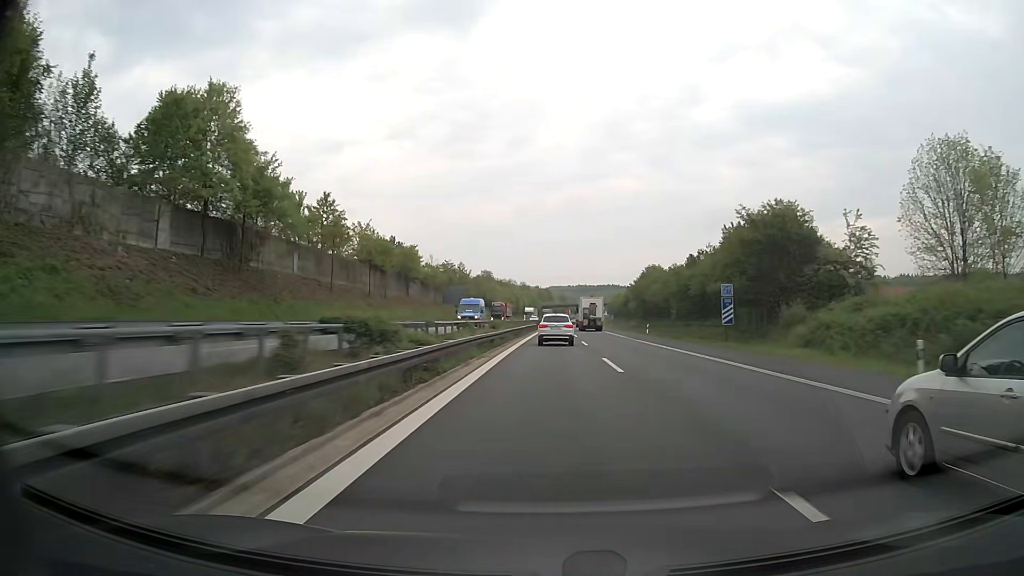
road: motorway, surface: asphalt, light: Day
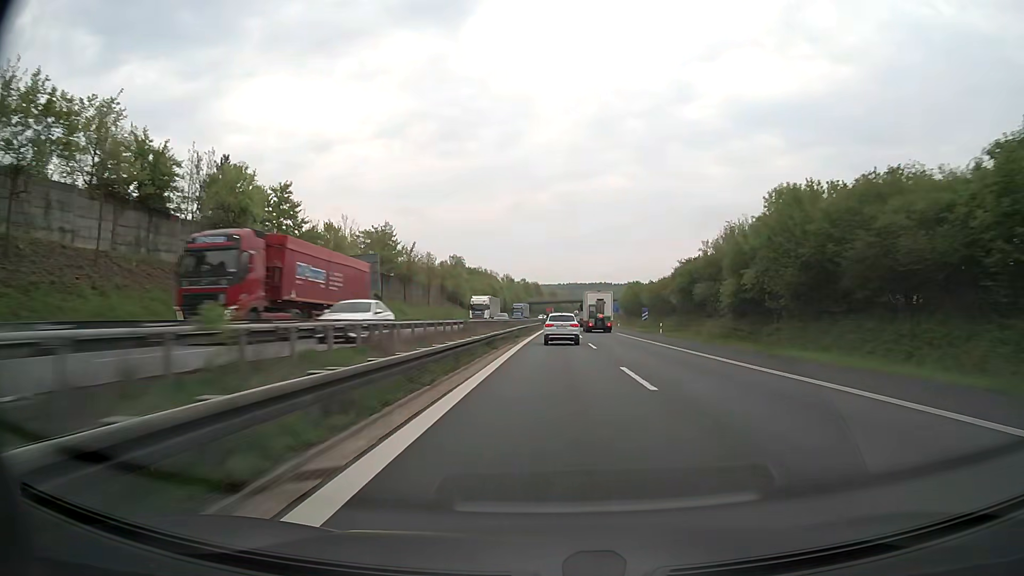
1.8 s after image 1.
(+0.2, +58.6) m; +1°
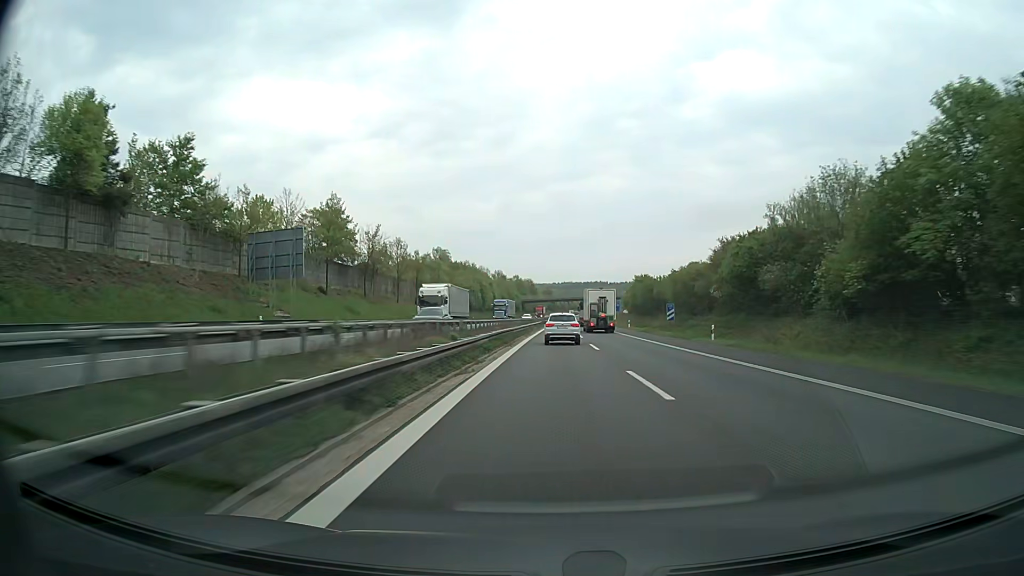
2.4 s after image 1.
(+0.1, +19.6) m; +1°
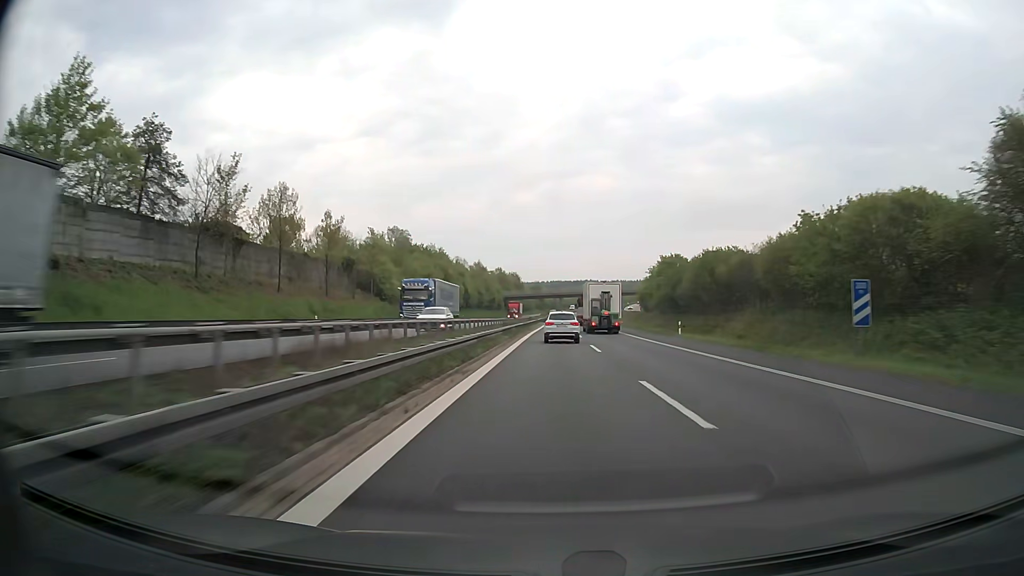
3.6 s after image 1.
(+0.3, +39.0) m; +1°
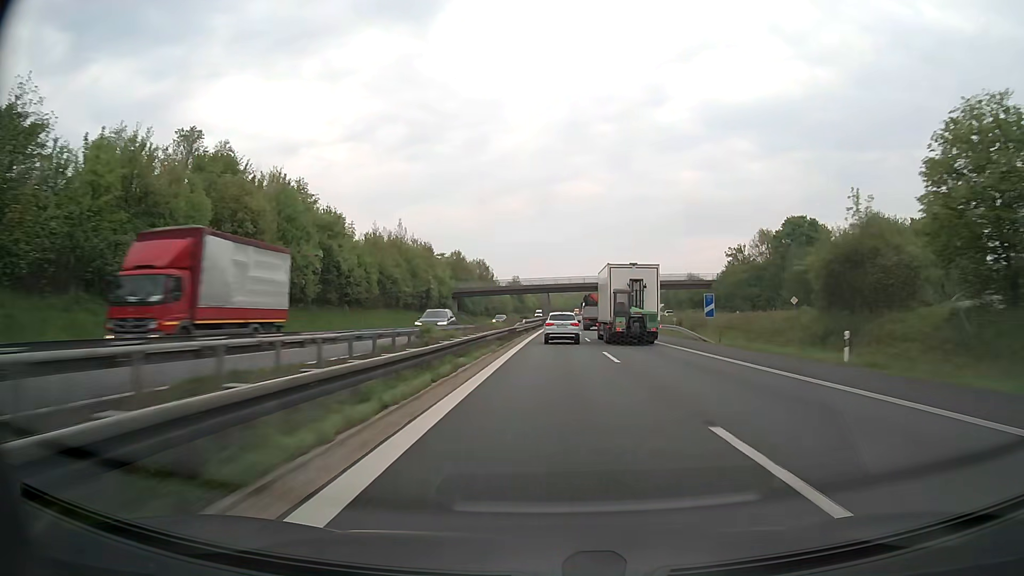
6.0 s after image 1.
(+0.8, +78.0) m; +1°
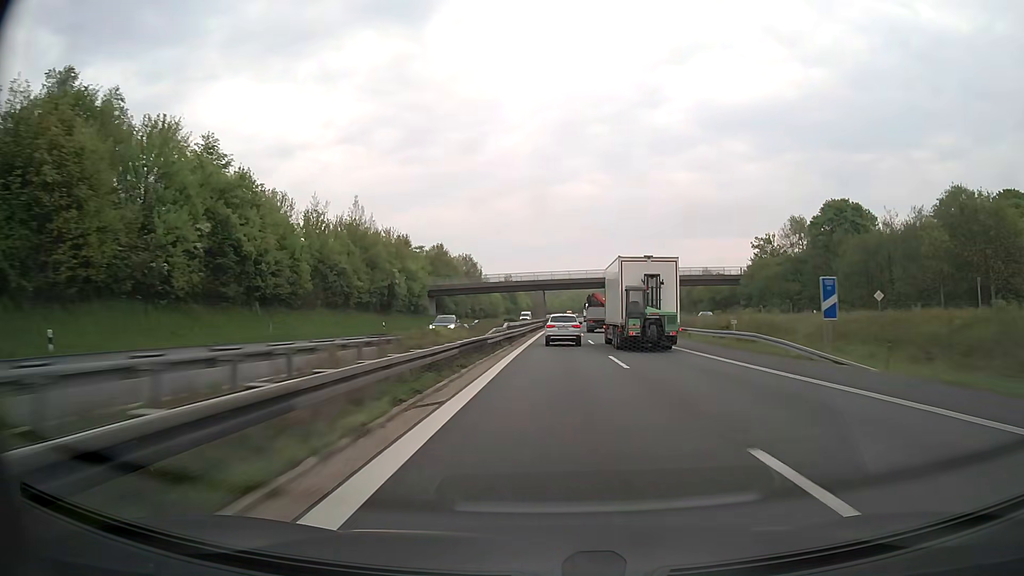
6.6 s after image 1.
(+0.1, +19.7) m; 0°
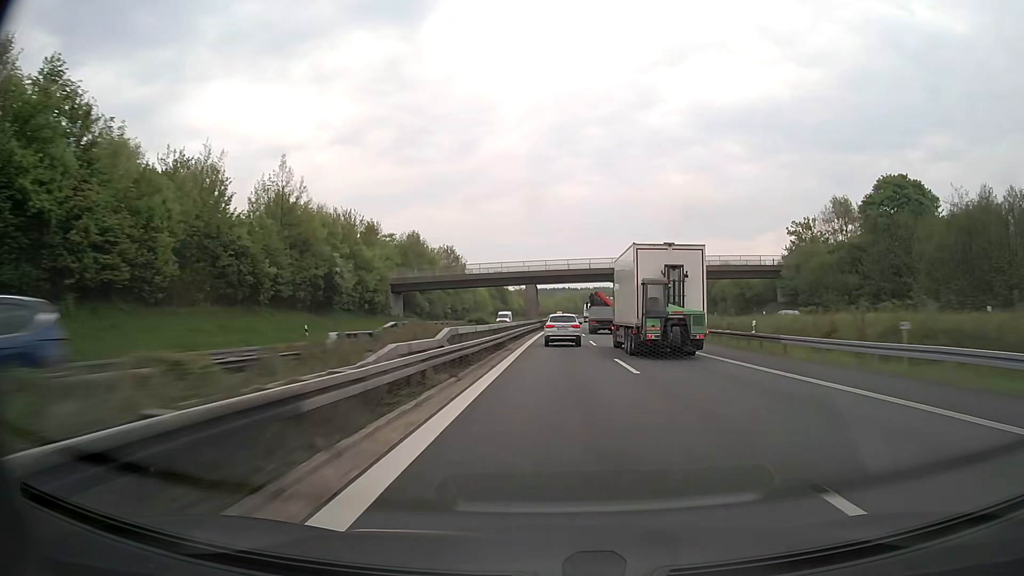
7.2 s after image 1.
(+0.1, +19.8) m; 0°
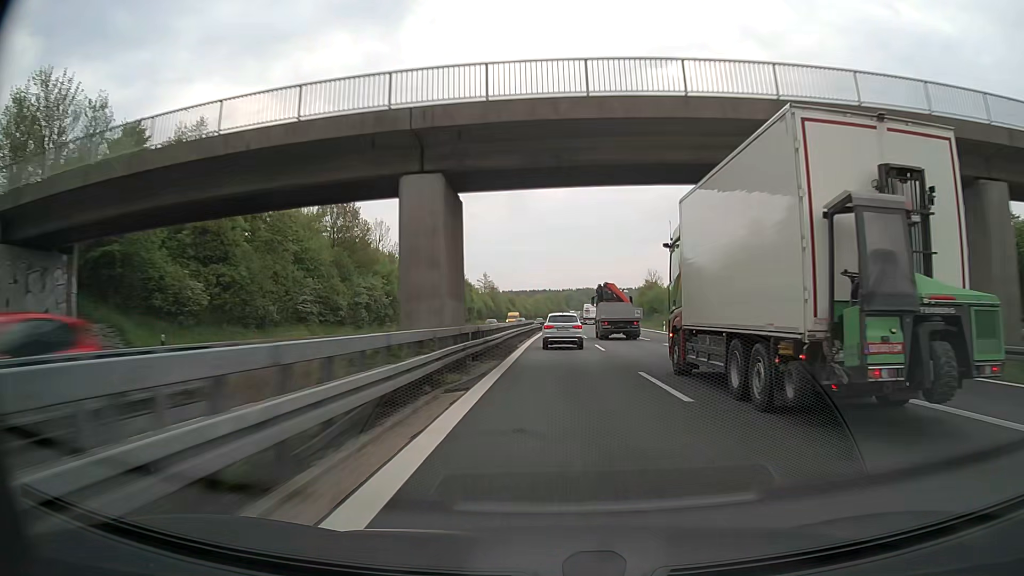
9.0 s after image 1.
(+0.8, +60.2) m; +1°
(0, +10) (0, +20) (0, +30) (0, +40) (+1, +50) (+1, +60) (+1, +70) (+2, +80) (+2, +90) (+2, +100) m
